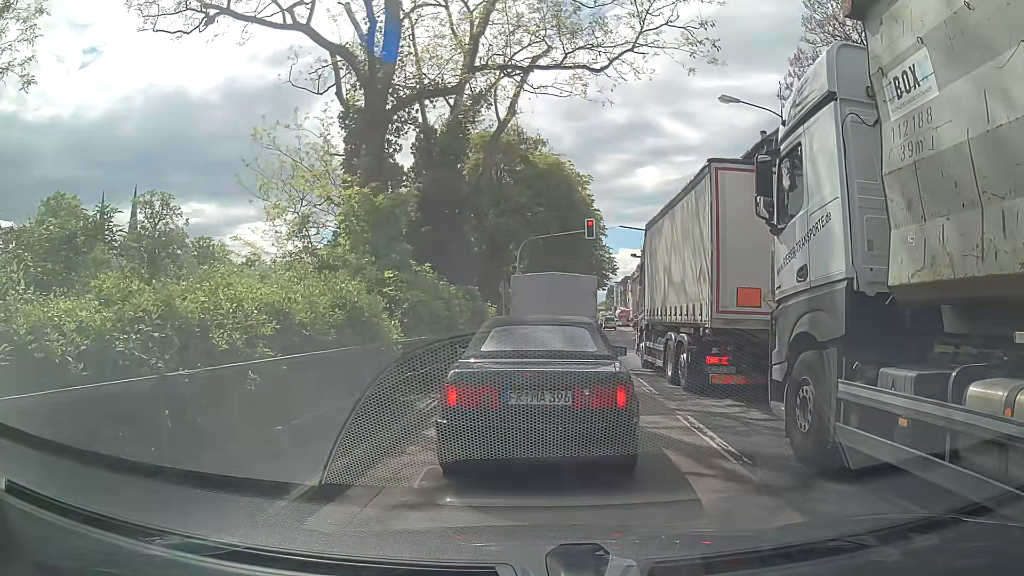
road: primary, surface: asphalt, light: Day
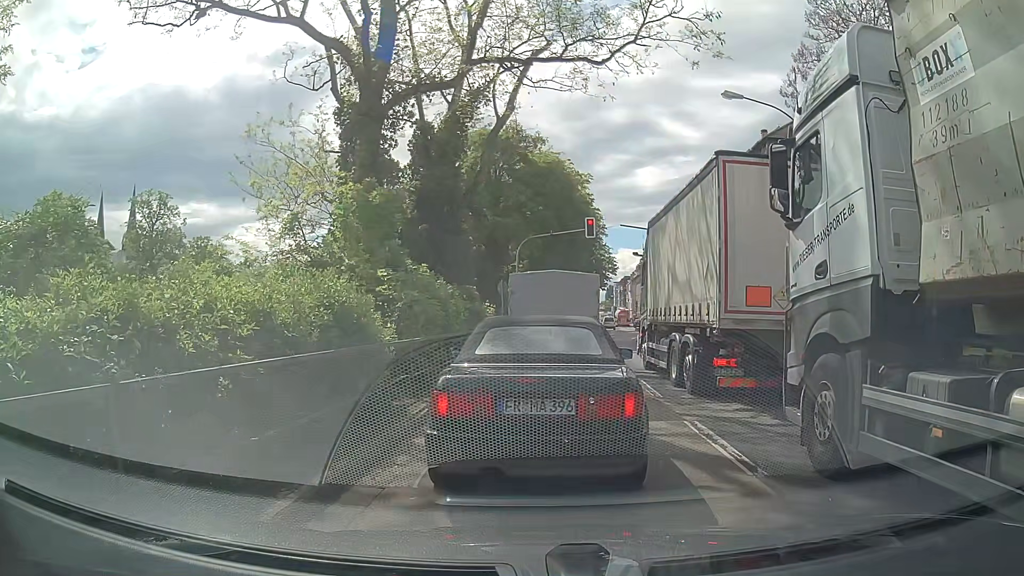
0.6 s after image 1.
(0.0, +0.5) m; 0°
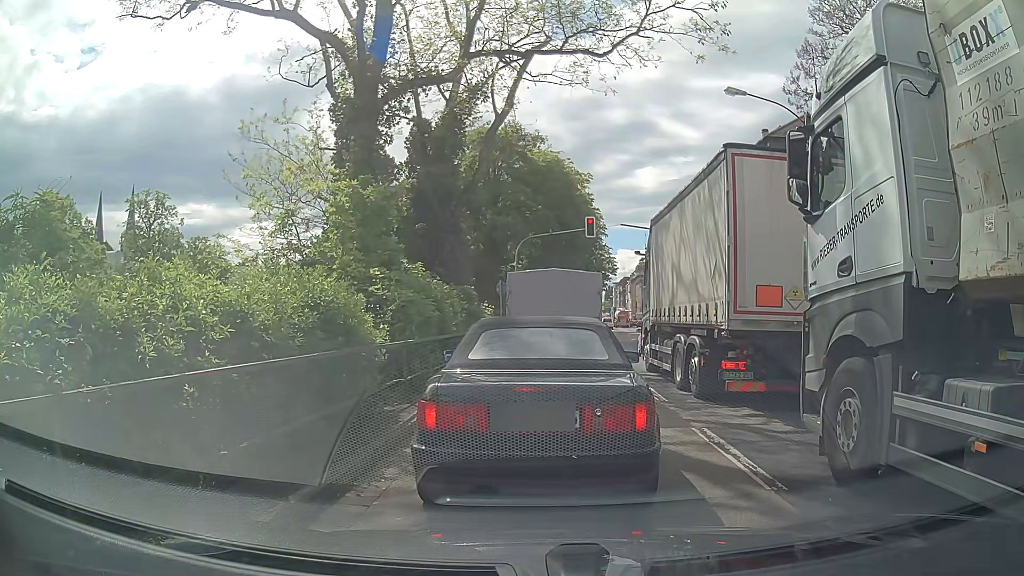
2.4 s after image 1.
(0.0, +0.5) m; 0°
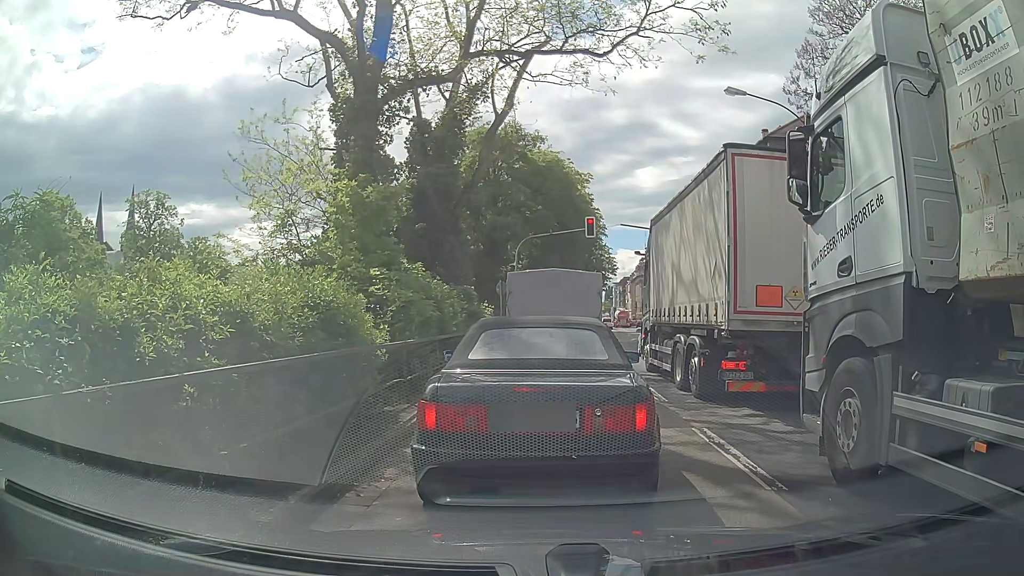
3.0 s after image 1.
(0.0, 0.0) m; 0°
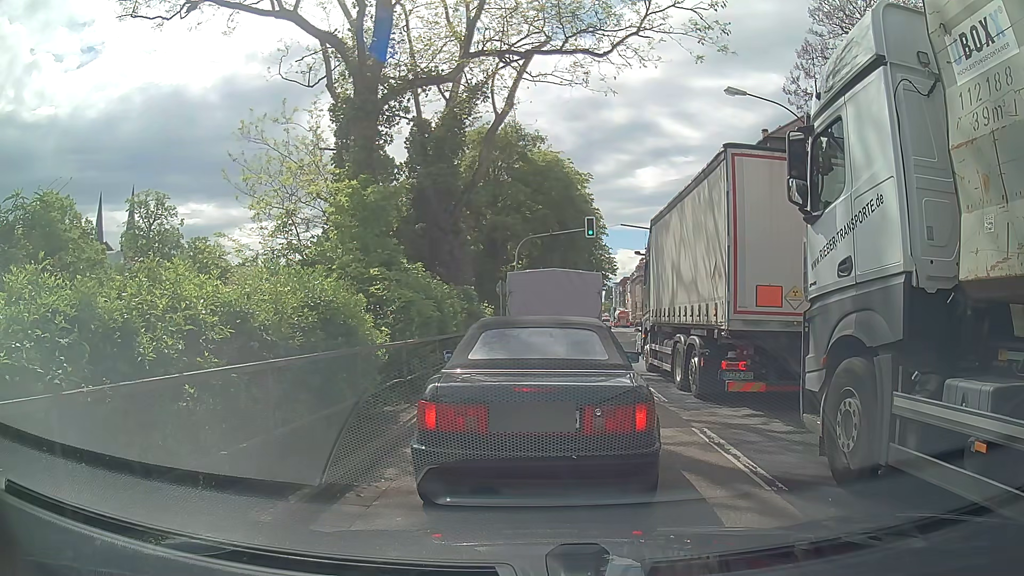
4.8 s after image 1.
(0.0, 0.0) m; 0°
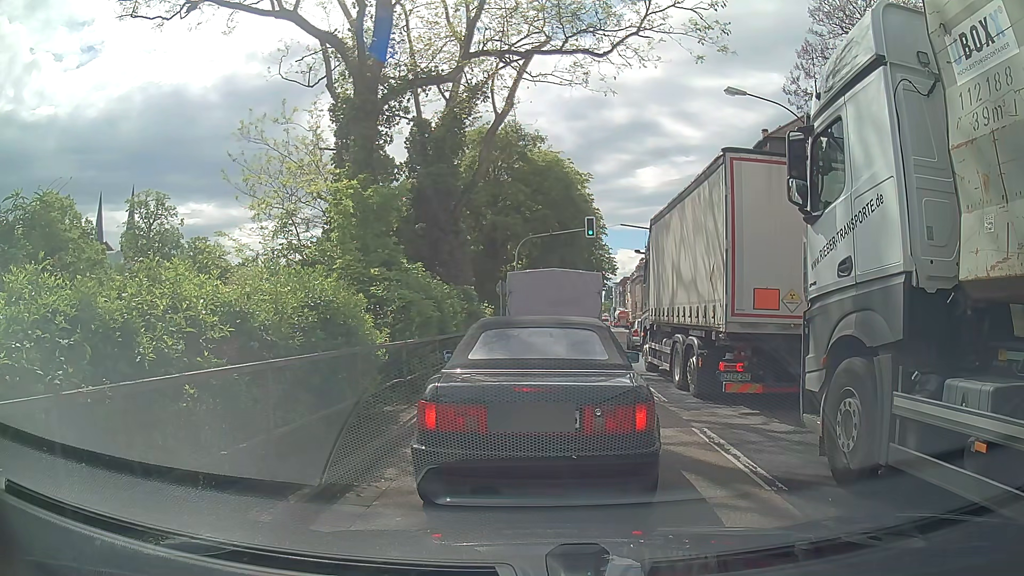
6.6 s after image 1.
(0.0, 0.0) m; 0°
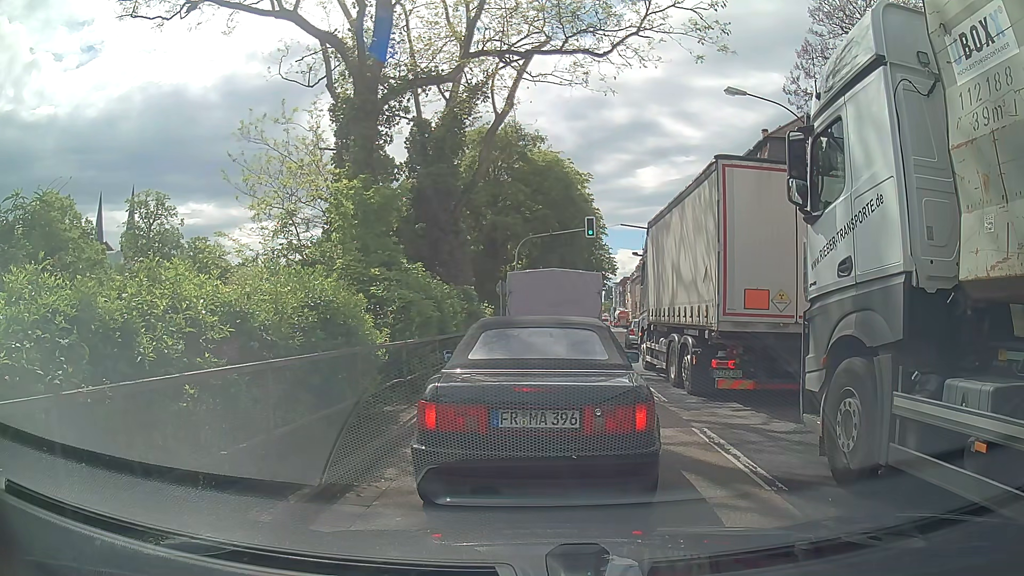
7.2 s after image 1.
(0.0, 0.0) m; 0°
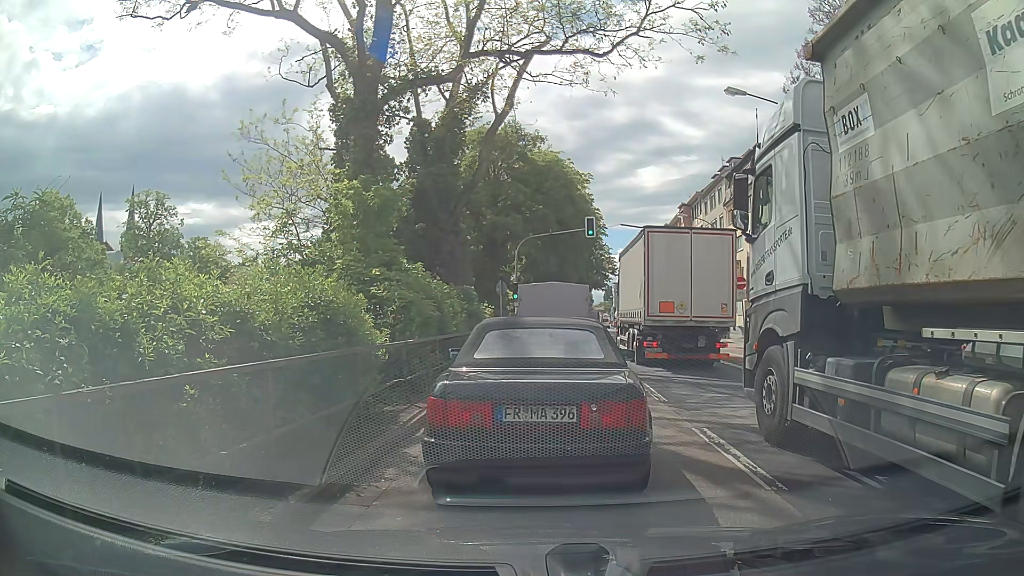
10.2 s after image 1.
(0.0, 0.0) m; 0°
